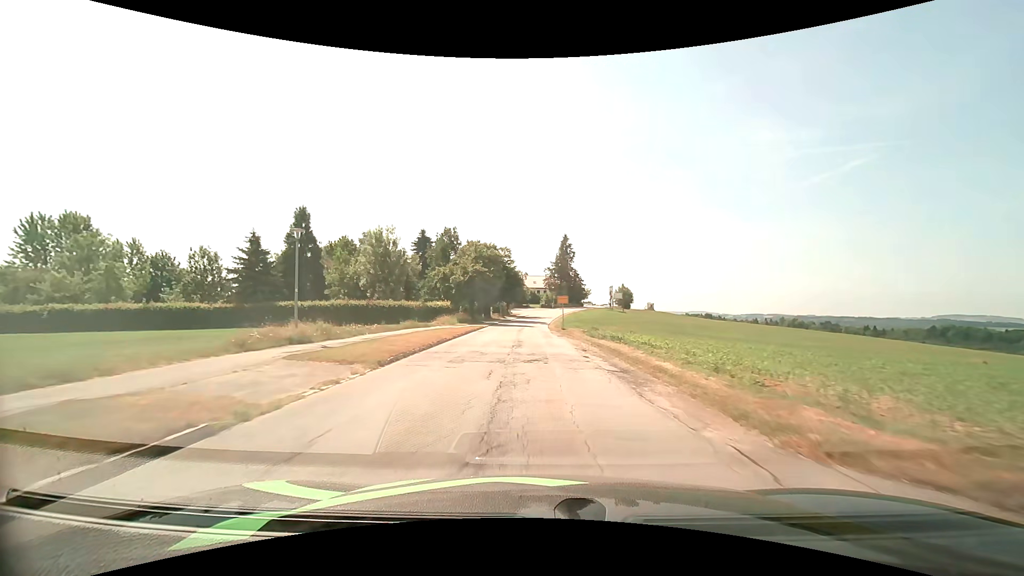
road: unclassified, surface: asphalt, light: Day
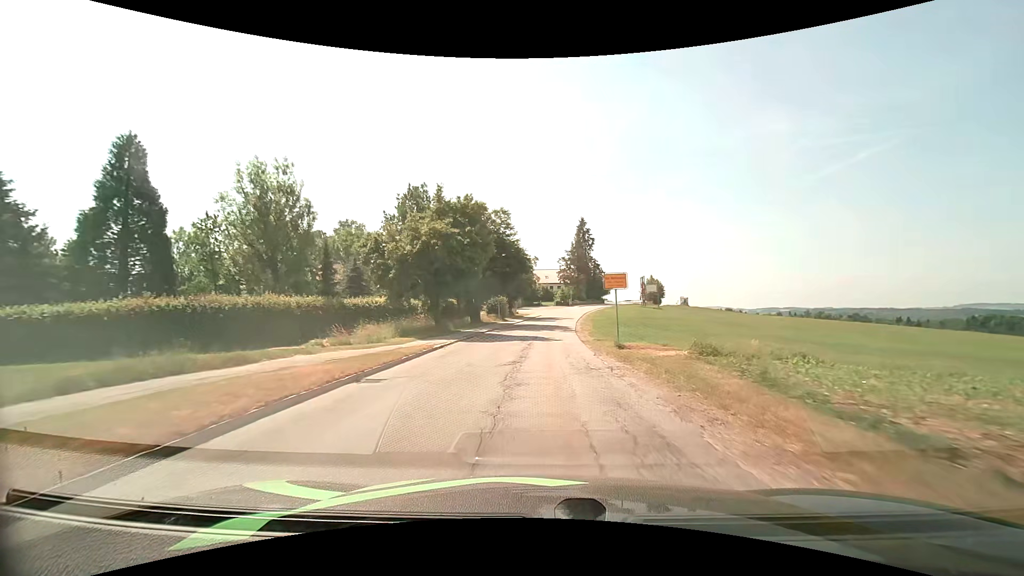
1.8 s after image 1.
(-0.5, +24.6) m; -1°
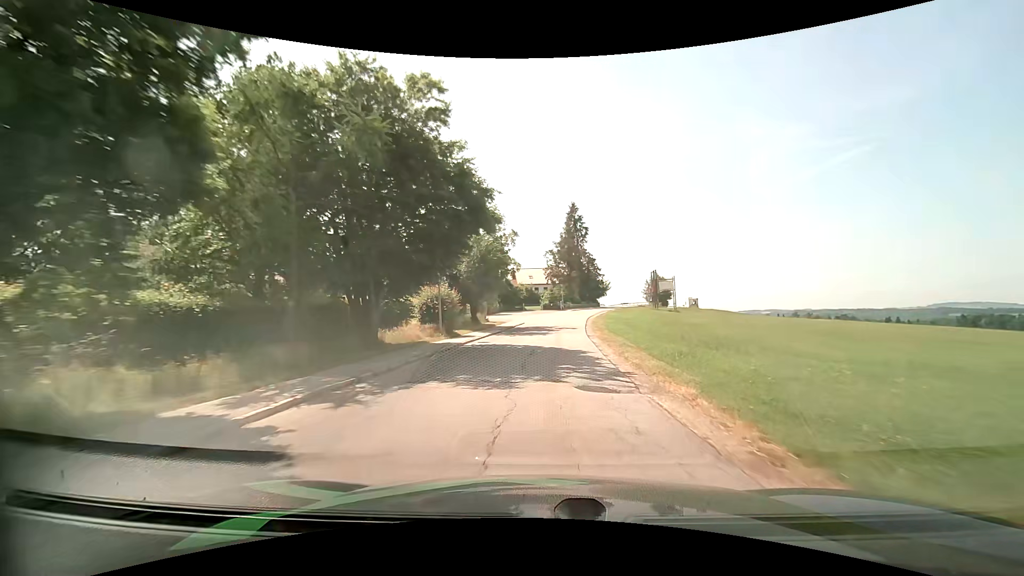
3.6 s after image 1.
(+0.2, +23.8) m; +2°
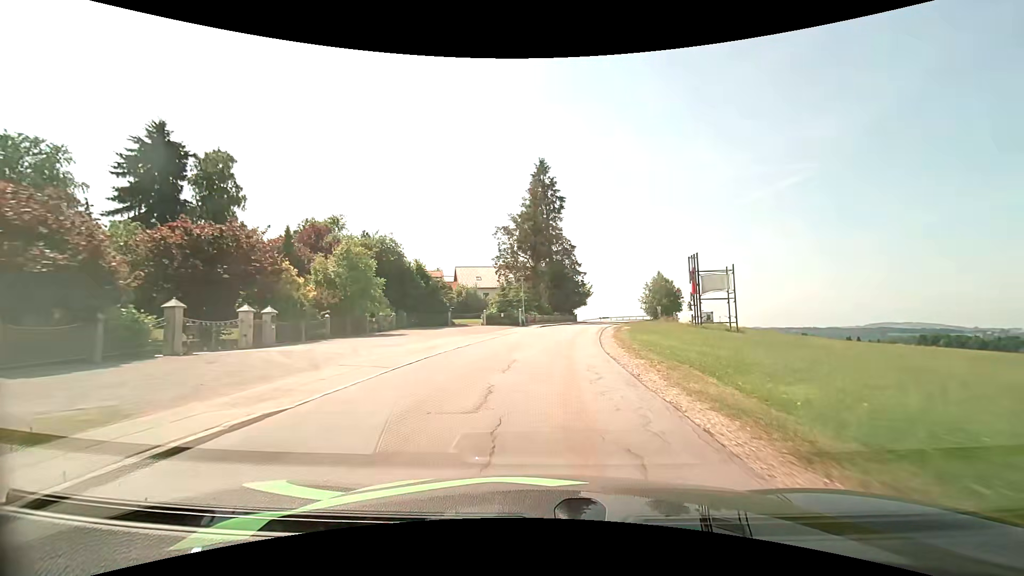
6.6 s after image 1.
(+1.5, +39.1) m; +5°
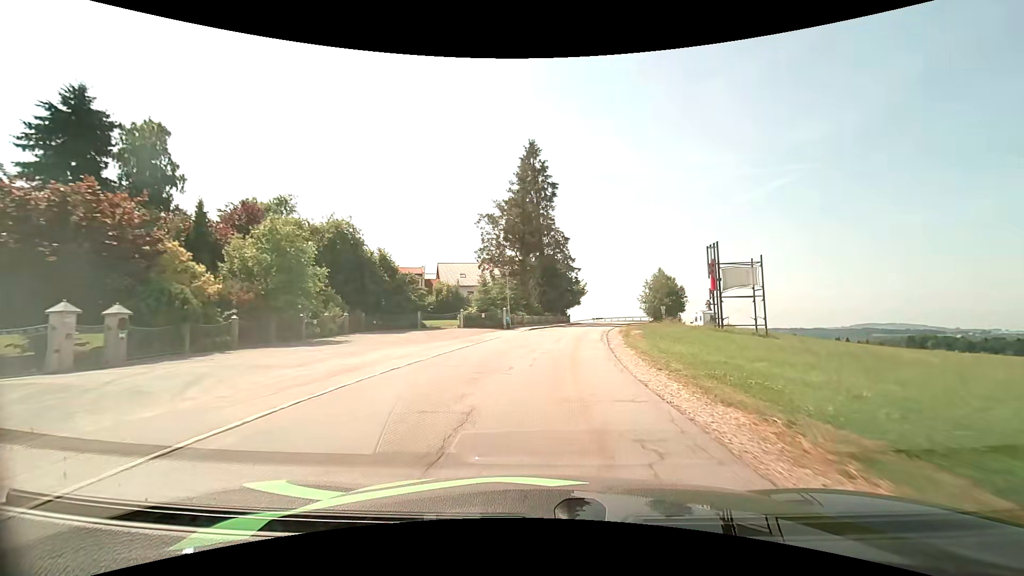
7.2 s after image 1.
(0.0, +7.5) m; +1°
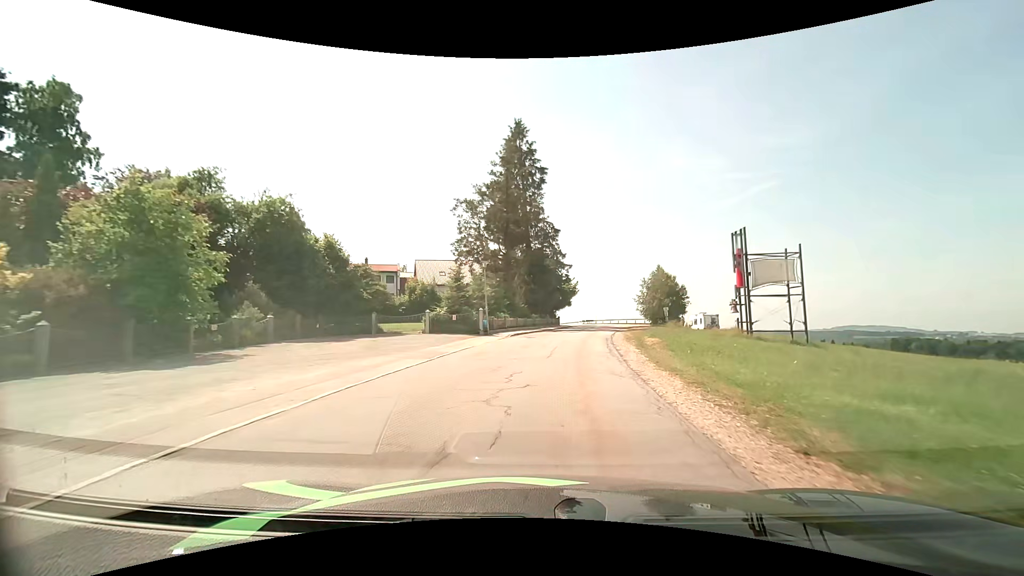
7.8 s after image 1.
(+0.1, +7.2) m; +2°
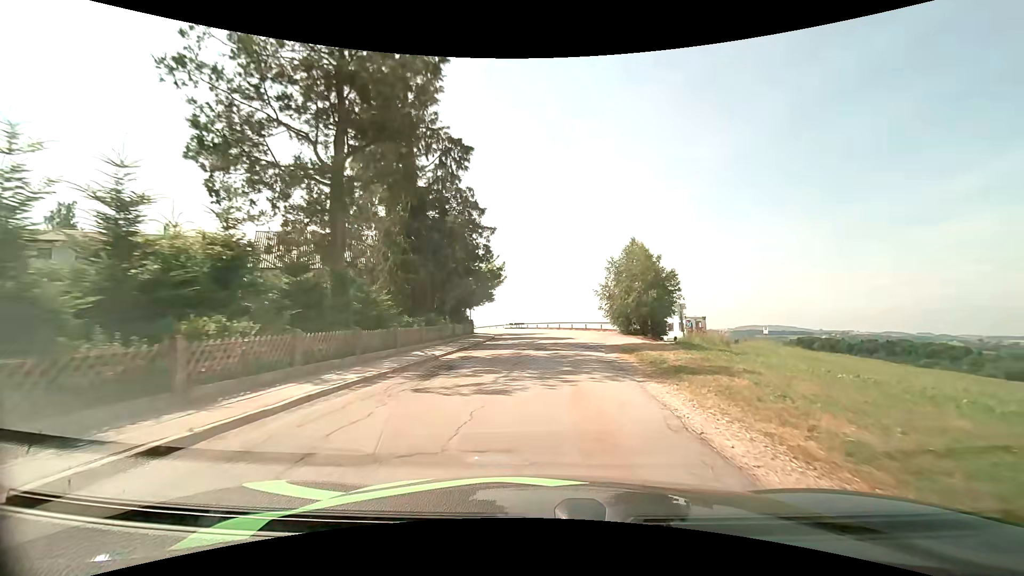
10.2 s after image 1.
(+1.7, +26.1) m; +9°
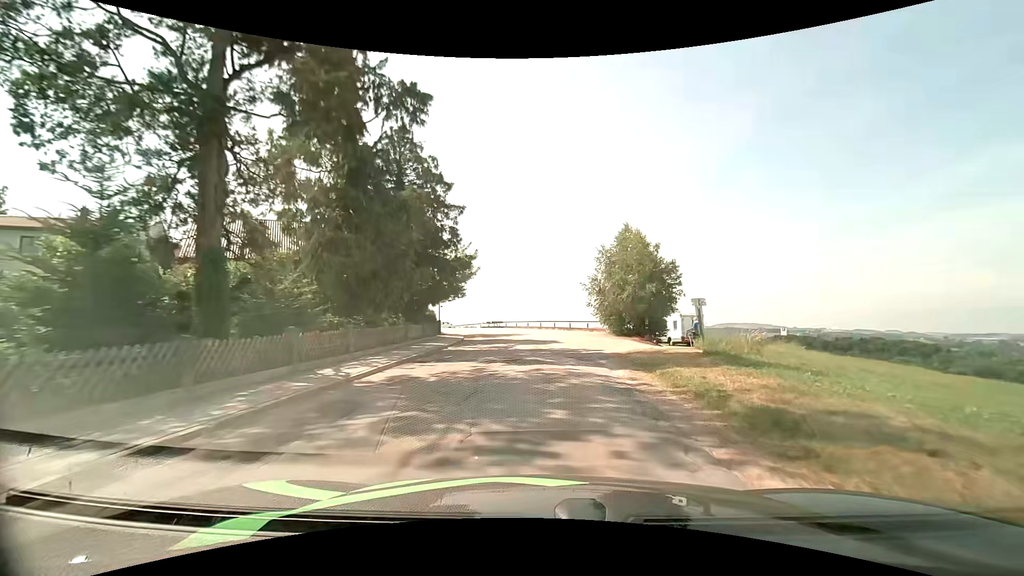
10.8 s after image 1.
(+0.1, +5.8) m; +2°
(0, +10) (0, +20) (0, +30) (-2, +40) (-5, +49) (-8, +59) (-13, +68) (-17, +77) (-21, +86) (-25, +95) m
